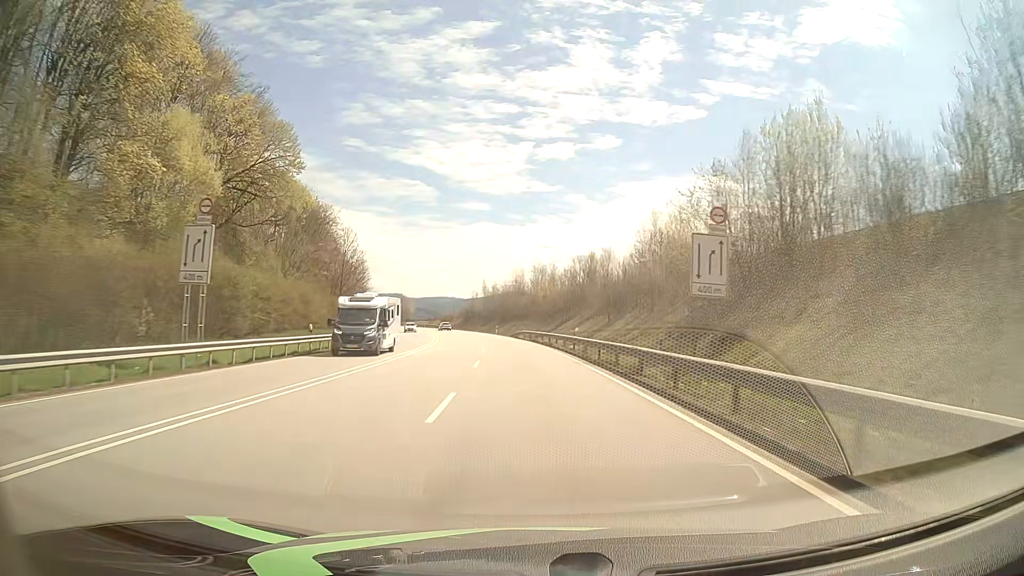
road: primary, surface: asphalt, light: Day
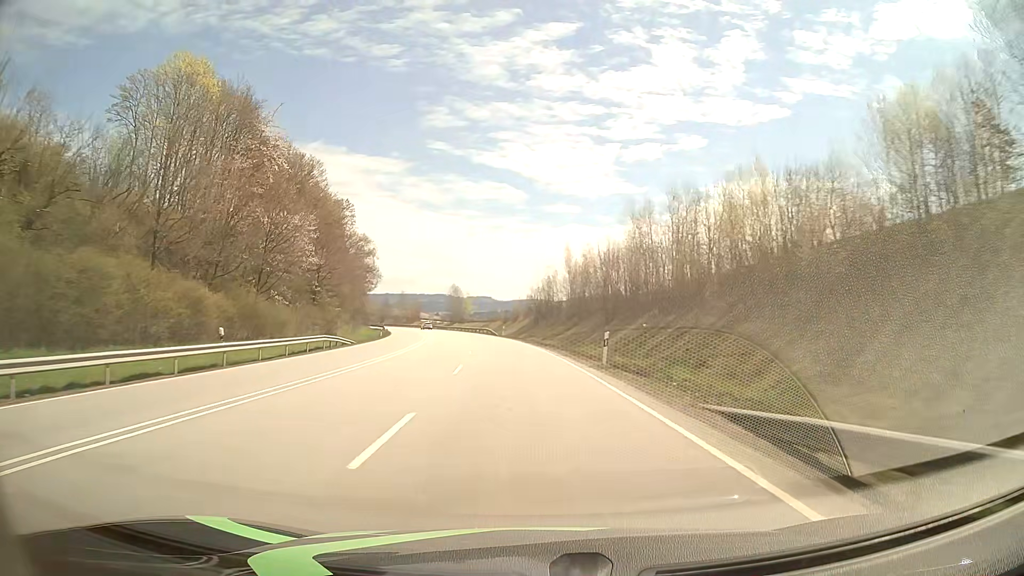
(-3.8, +63.2) m; -7°
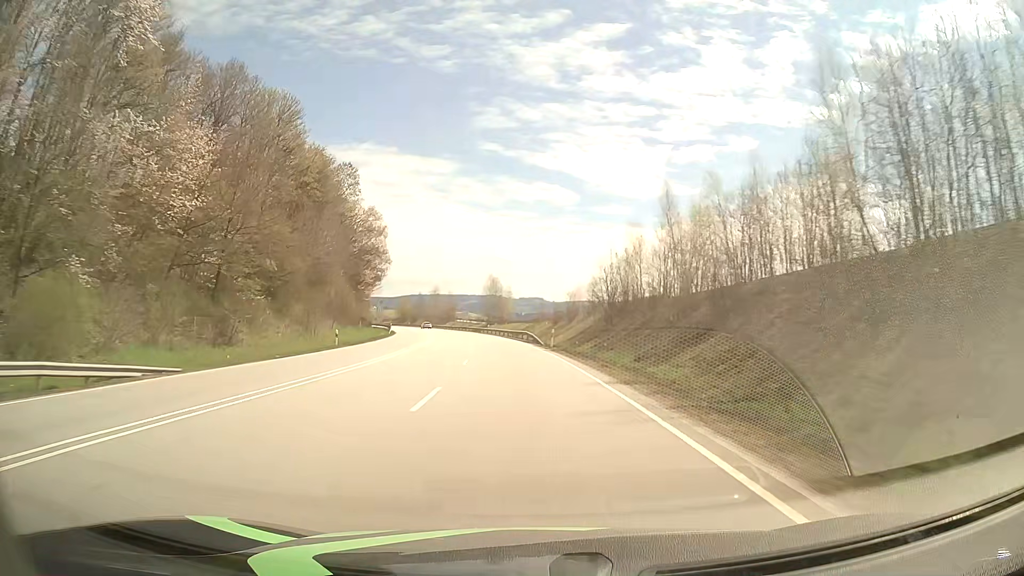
(-1.2, +31.7) m; -4°
